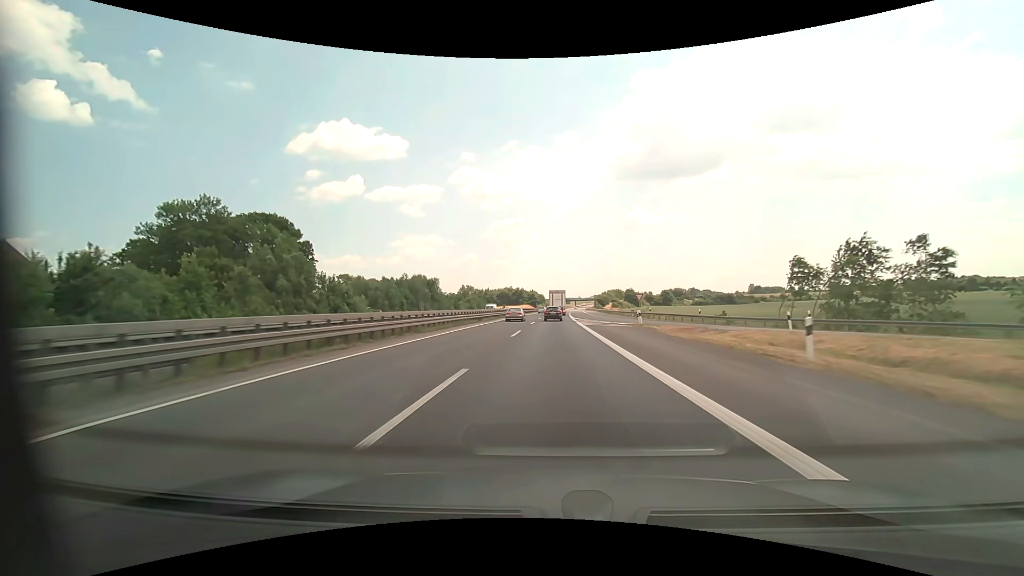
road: motorway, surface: asphalt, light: Day
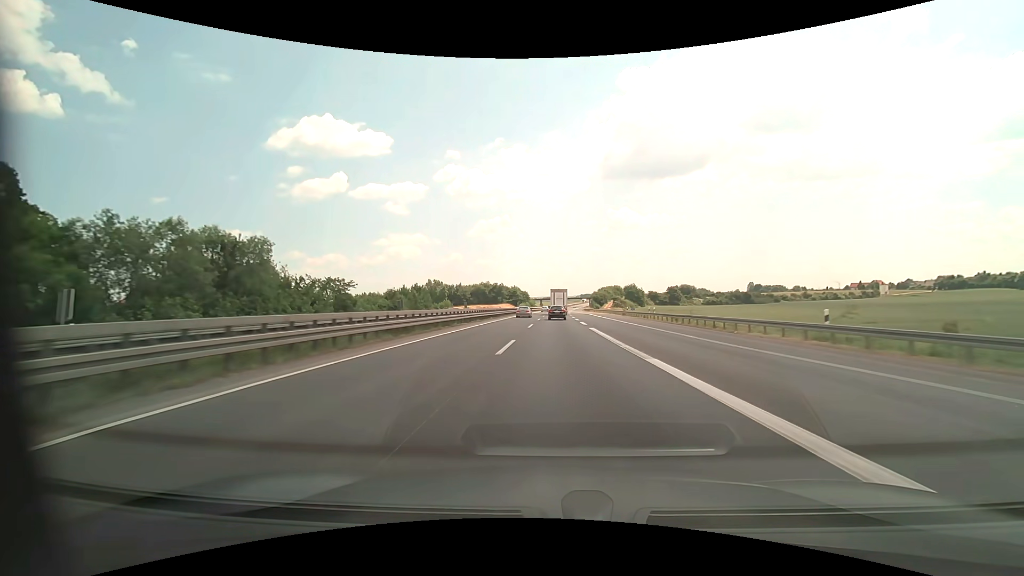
(+0.7, +63.3) m; +2°
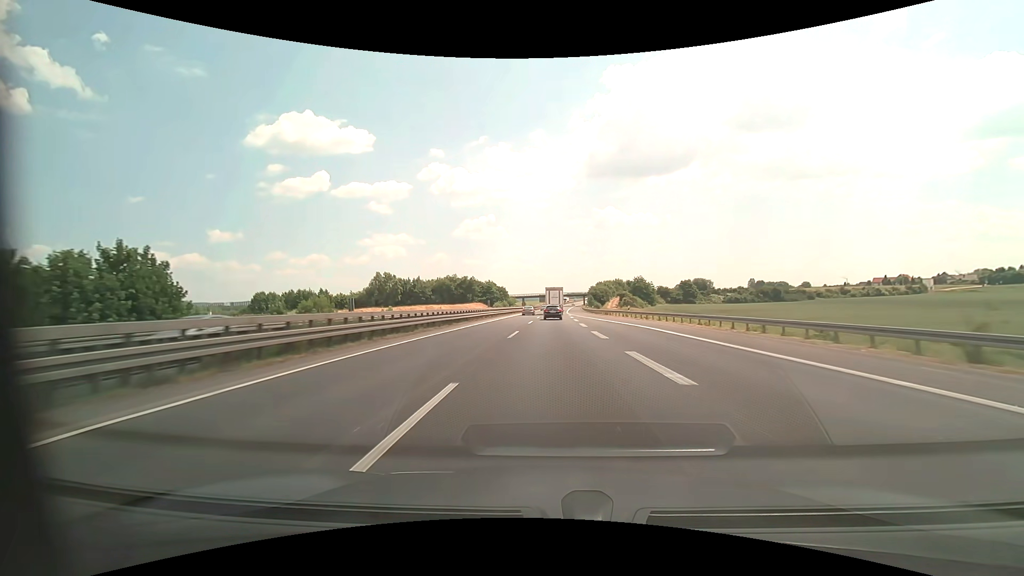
(+1.1, +65.3) m; +2°
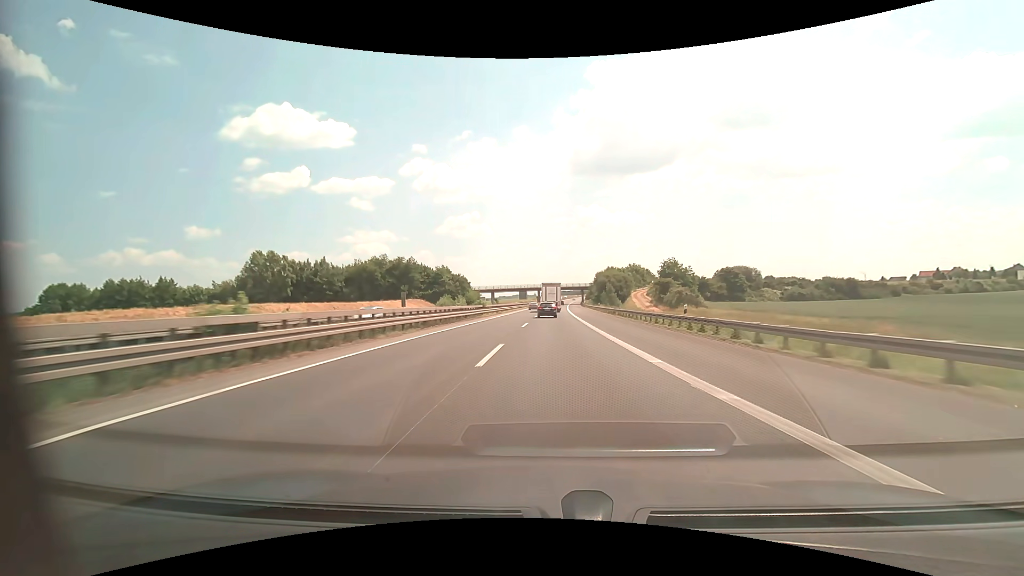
(+1.0, +82.0) m; +2°
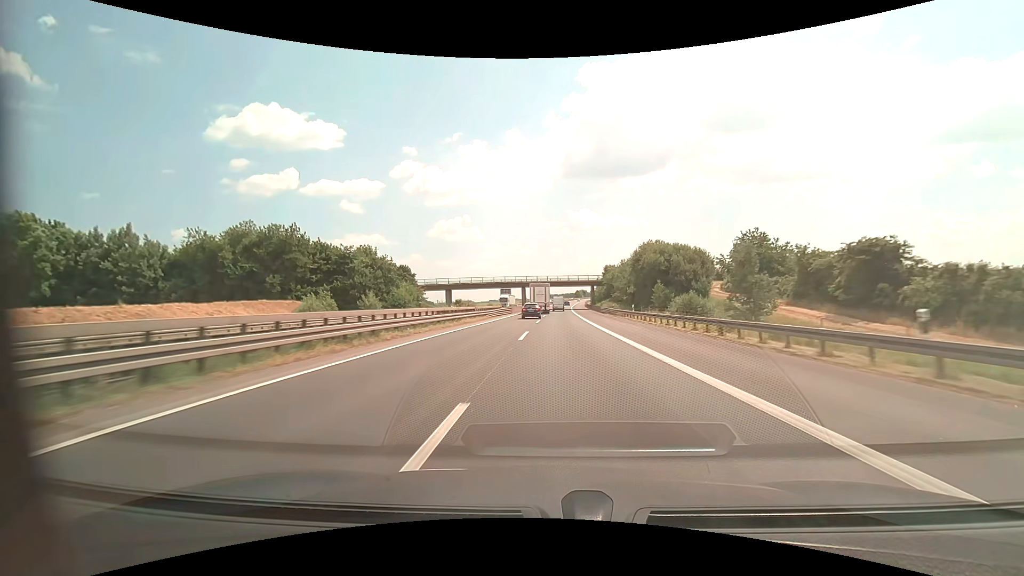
(+0.4, +63.6) m; +1°
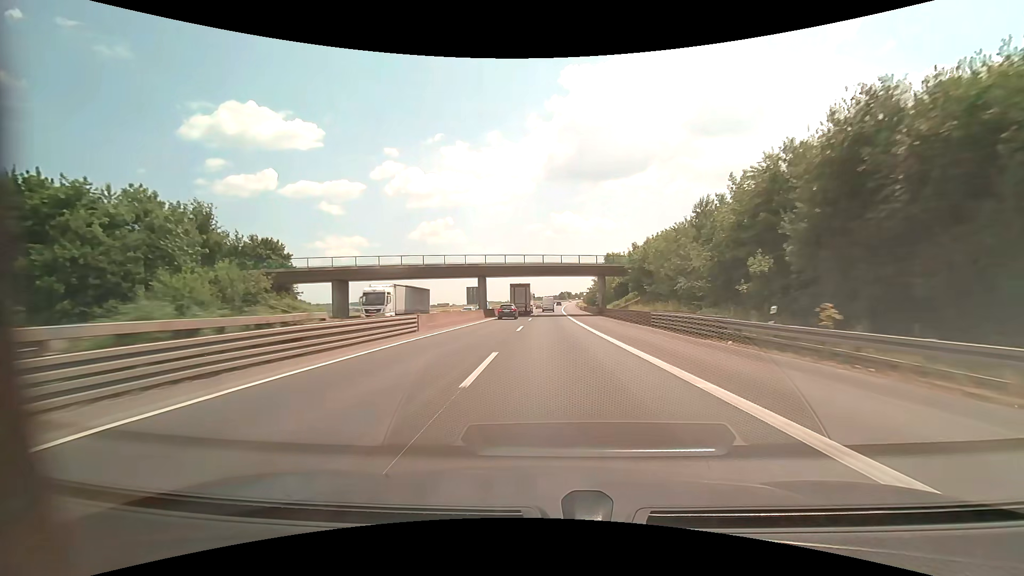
(+0.9, +46.6) m; +2°
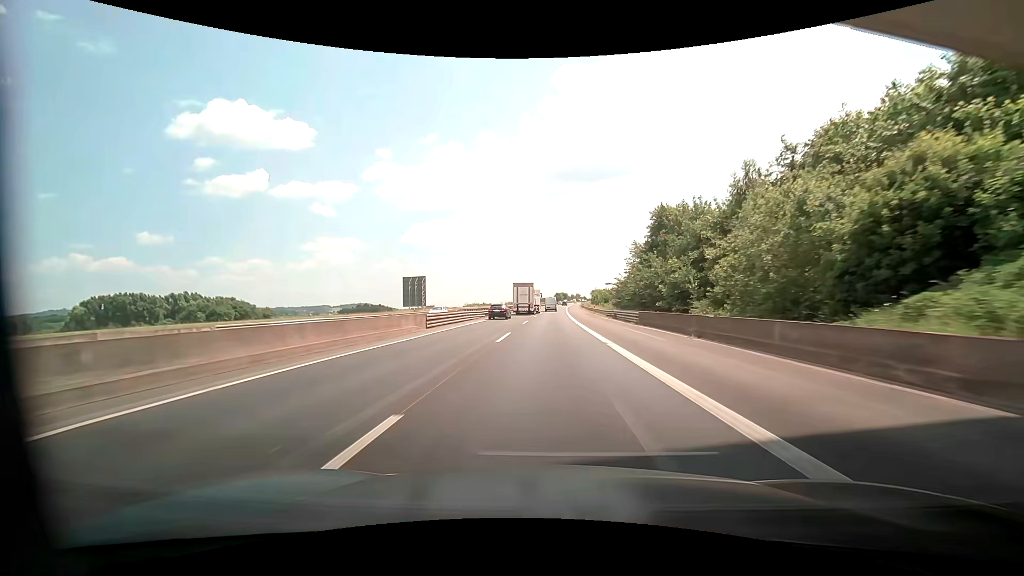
(+0.5, +62.1) m; +1°
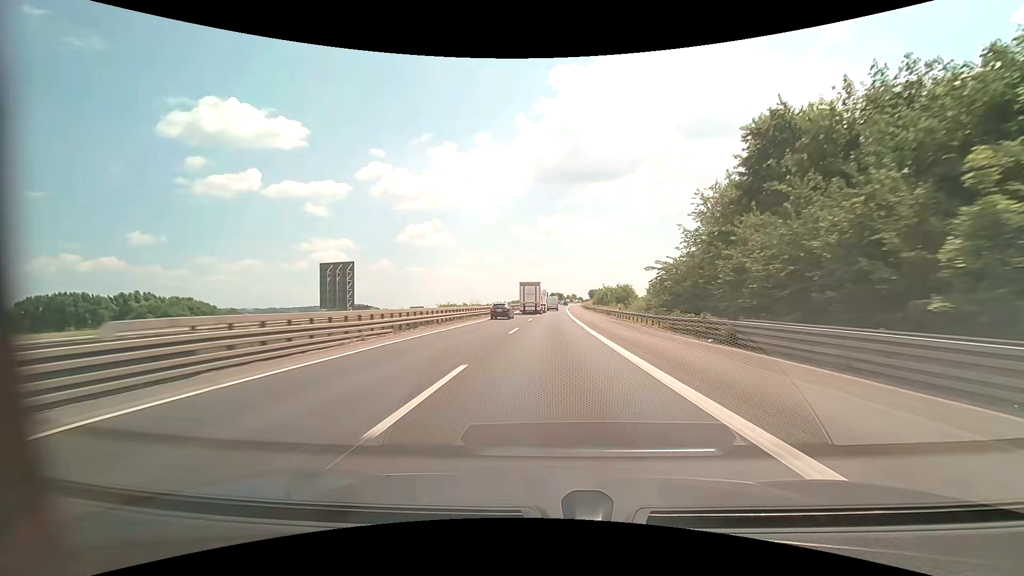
(+0.2, +31.0) m; +1°
(0, +10) (0, +20) (0, +30) (0, +40) (0, +50) (+1, +60) (+1, +70) (+1, +80) (+2, +90) (+2, +100) m
